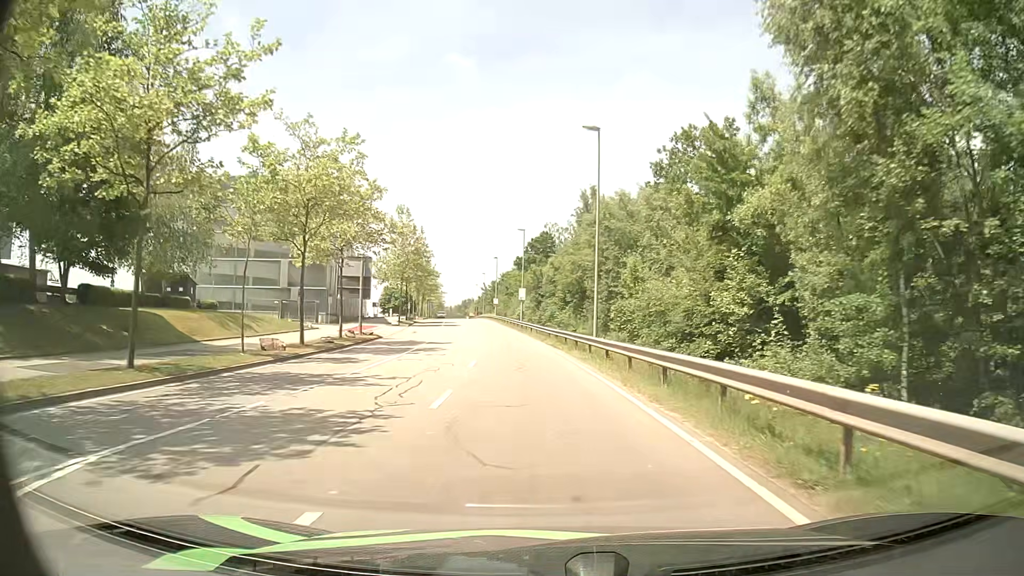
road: secondary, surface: asphalt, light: Day
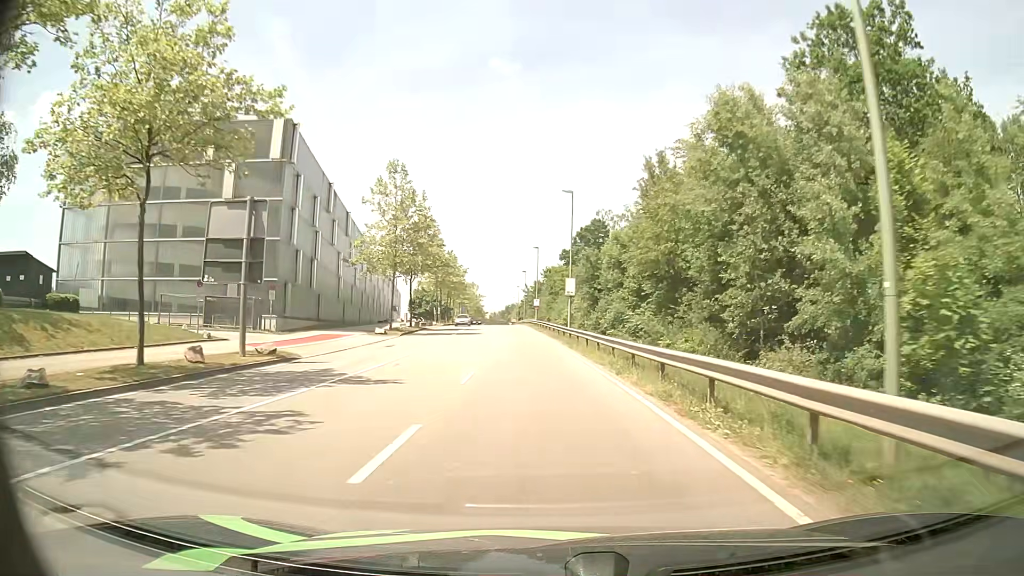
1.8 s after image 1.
(-0.6, +23.2) m; -4°
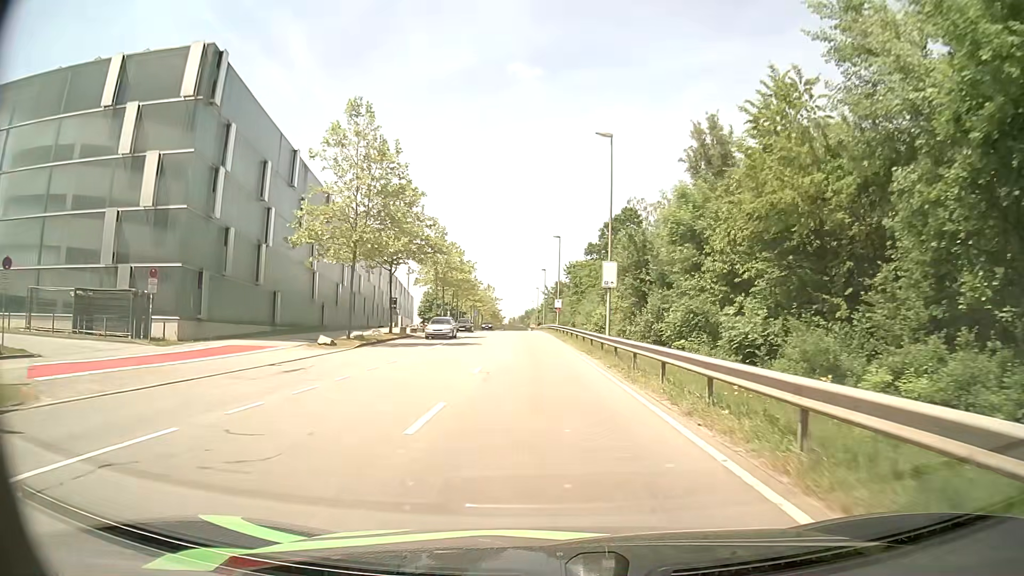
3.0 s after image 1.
(-0.2, +15.6) m; -2°
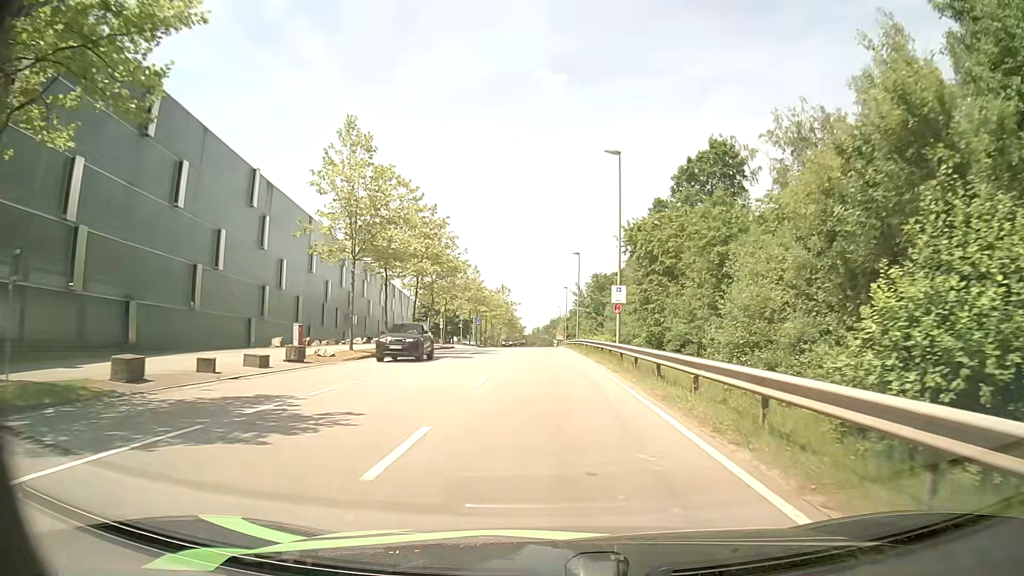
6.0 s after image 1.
(-1.0, +38.6) m; -2°
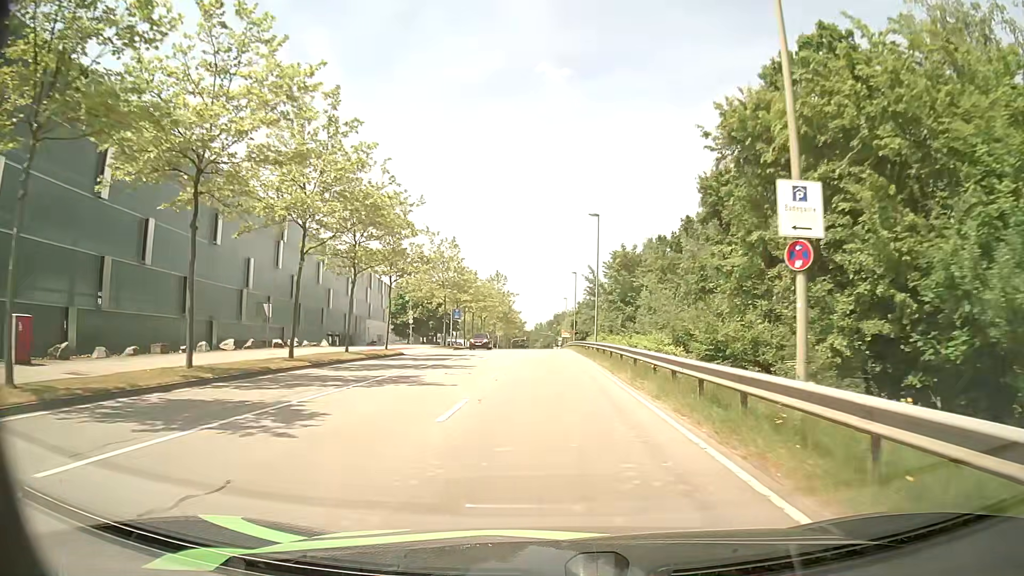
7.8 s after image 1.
(-0.1, +23.2) m; -1°
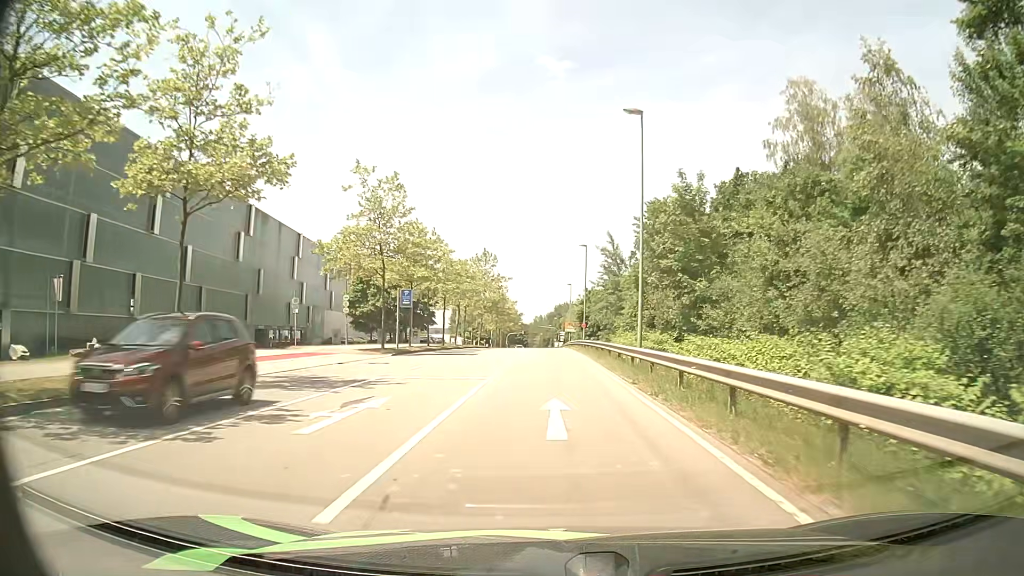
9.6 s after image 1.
(+0.2, +23.4) m; +1°
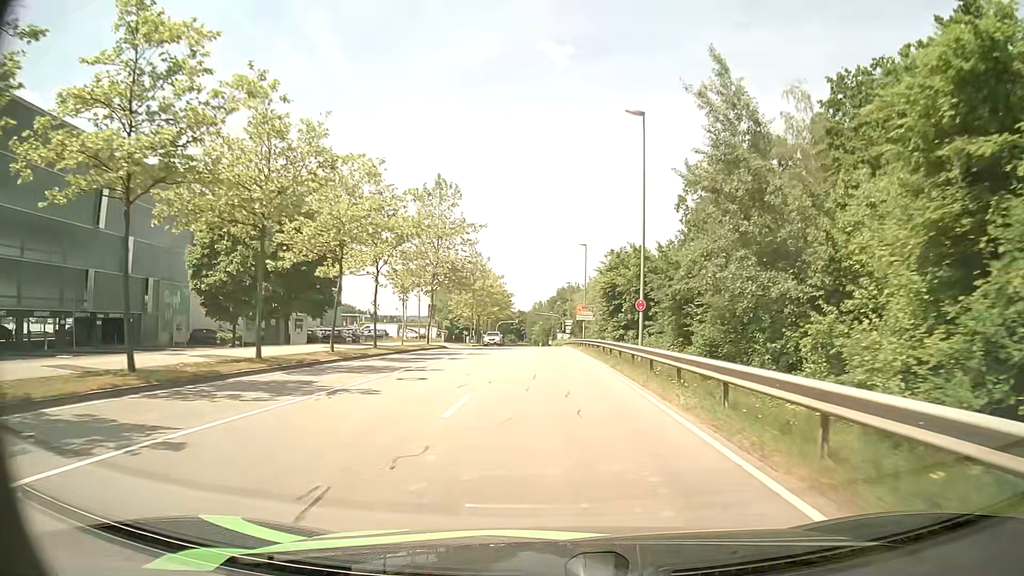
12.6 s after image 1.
(-0.6, +39.7) m; -1°
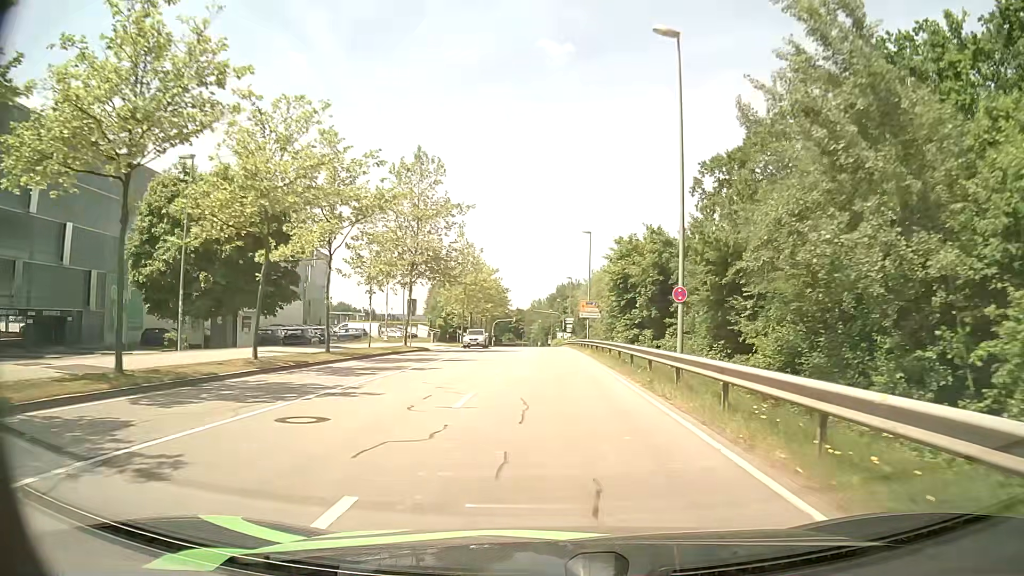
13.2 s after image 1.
(0.0, +7.9) m; 0°
(0, +10) (0, +20) (0, +30) (0, +40) (0, +50) (0, +60) (0, +70) (0, +80) (0, +90) (0, +100) m
